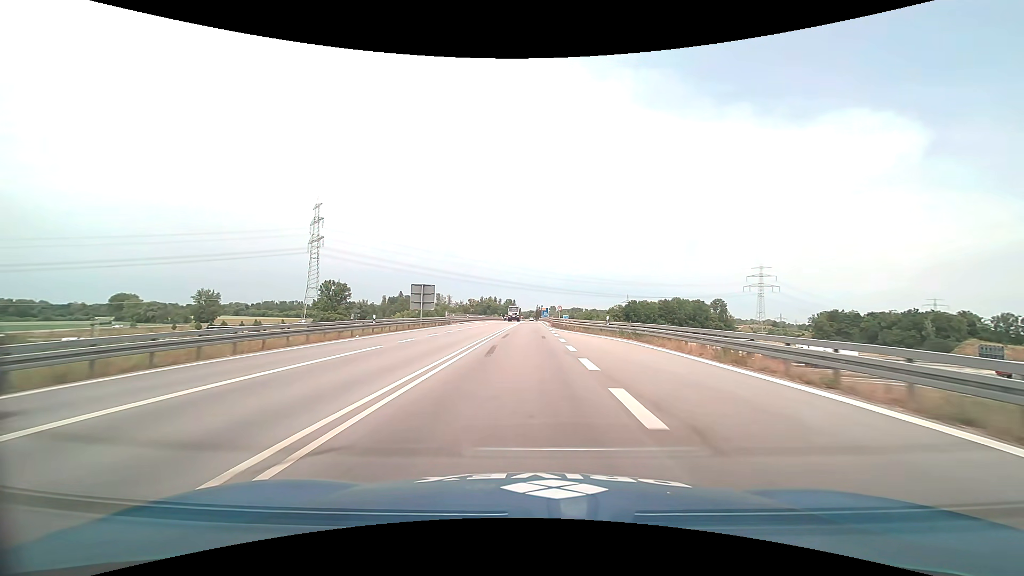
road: trunk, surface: asphalt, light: Day
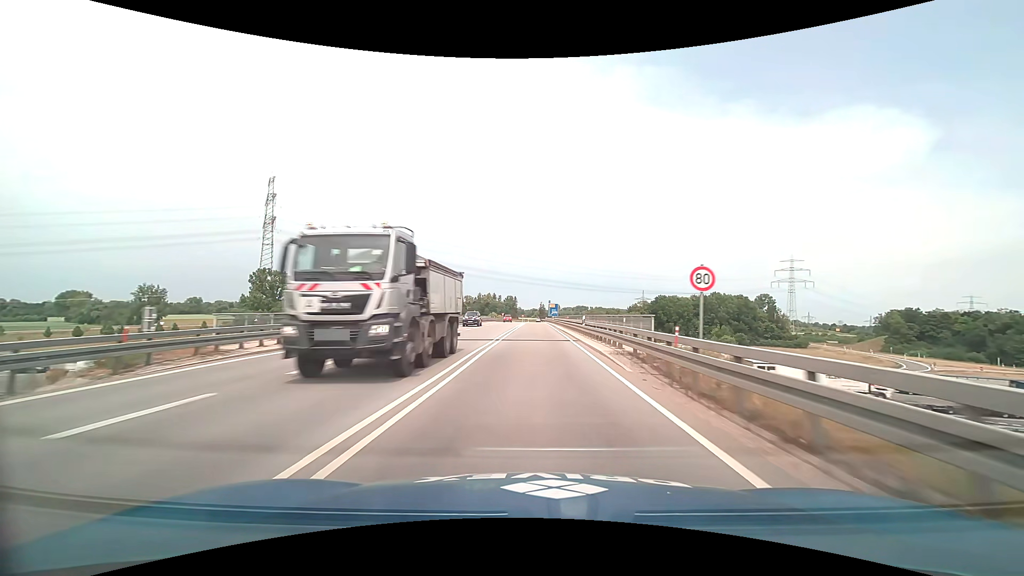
(-0.2, +53.3) m; 0°
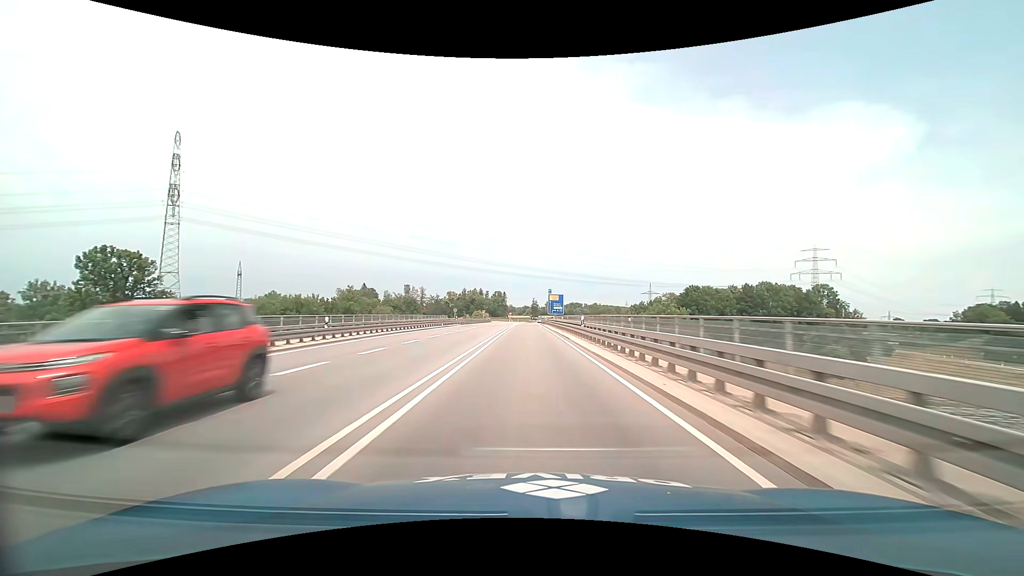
(+0.3, +54.5) m; +1°
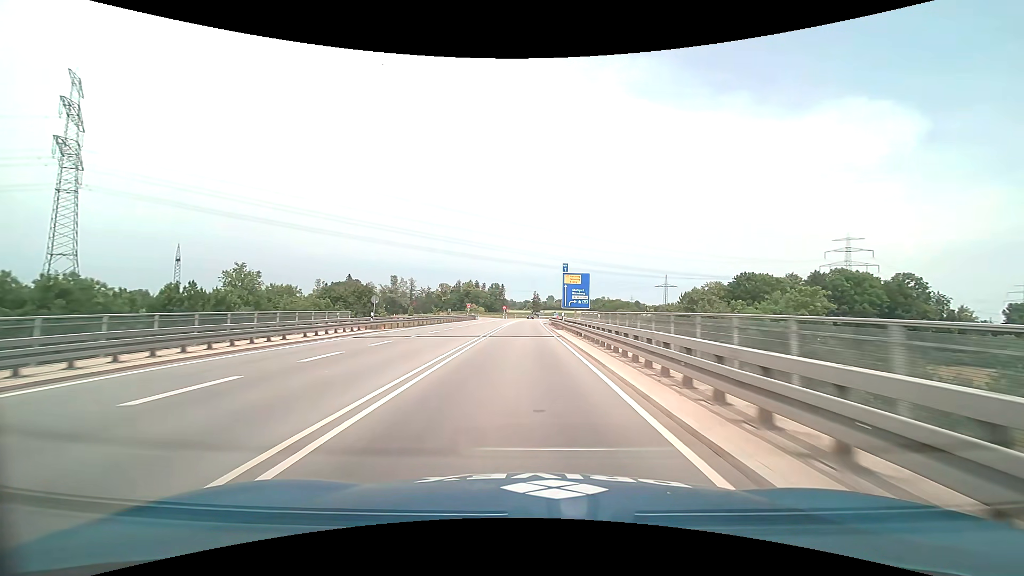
(-0.1, +39.7) m; 0°
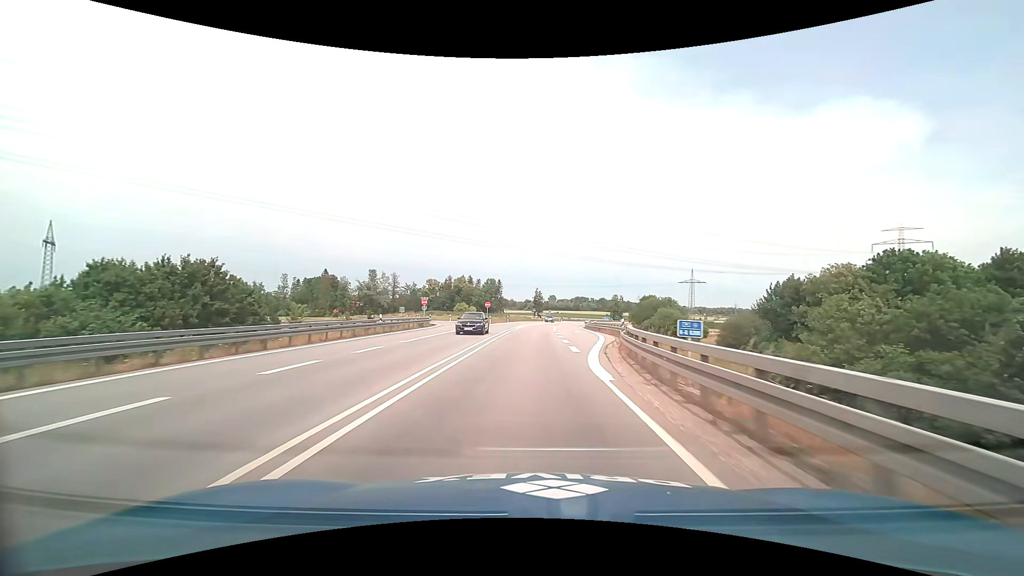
(-0.4, +50.2) m; 0°
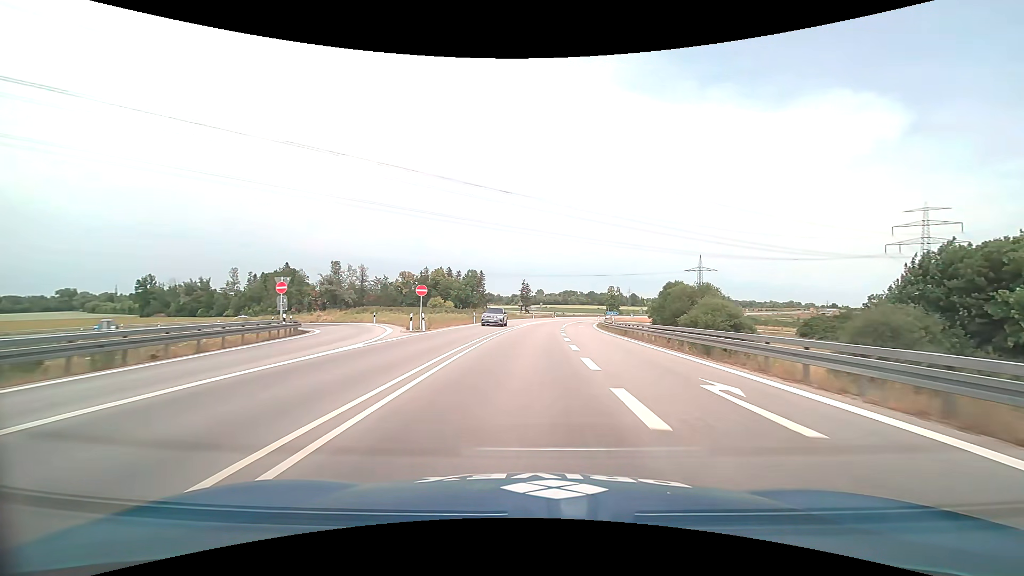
(+0.4, +35.9) m; +2°
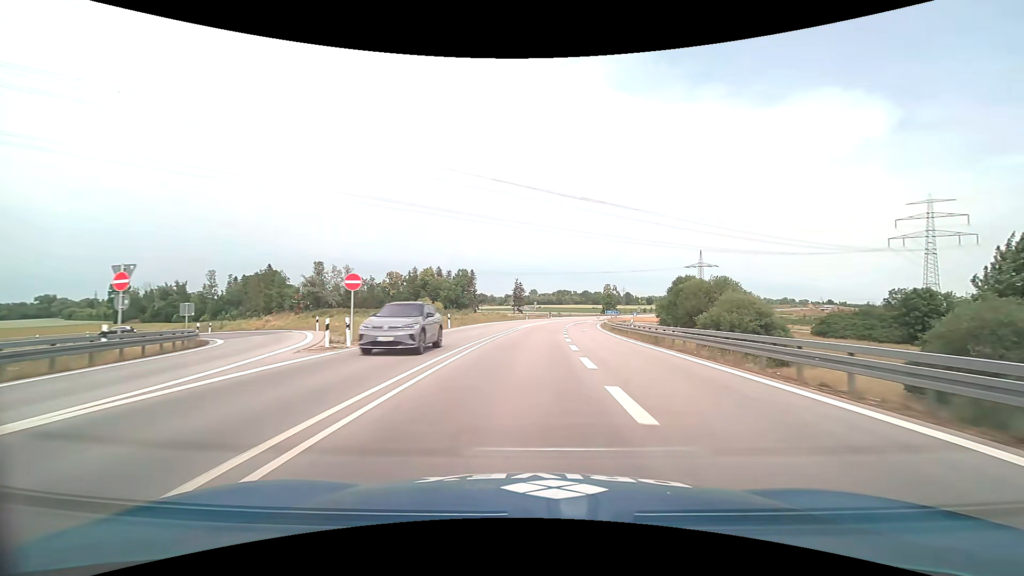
(+0.1, +11.7) m; +1°
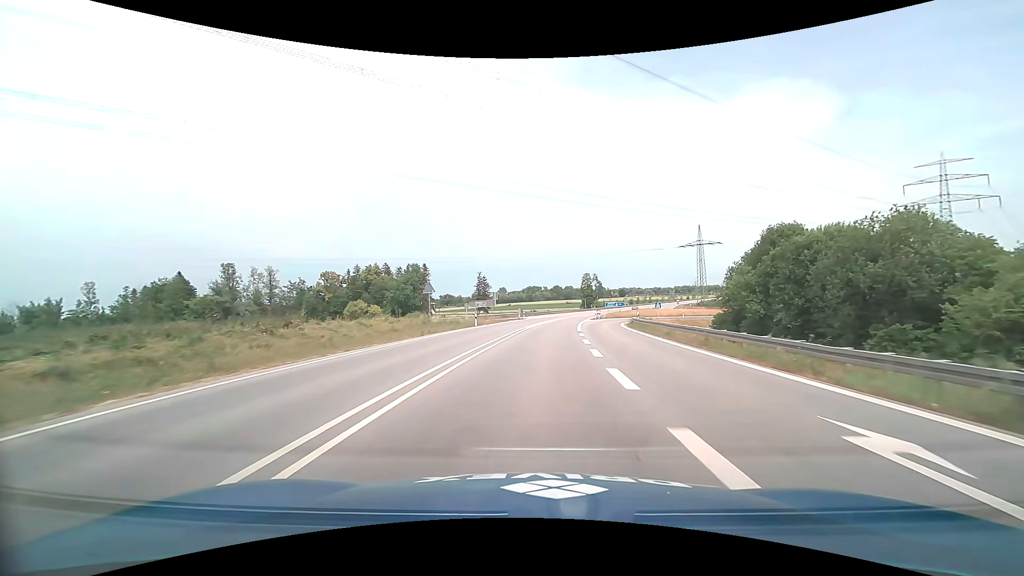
(+1.3, +45.3) m; +3°
(0, +10) (0, +20) (+1, +30) (+2, +40) (+3, +50) (+4, +60) (+5, +70) (+7, +80) (+8, +89) (+10, +99) m
